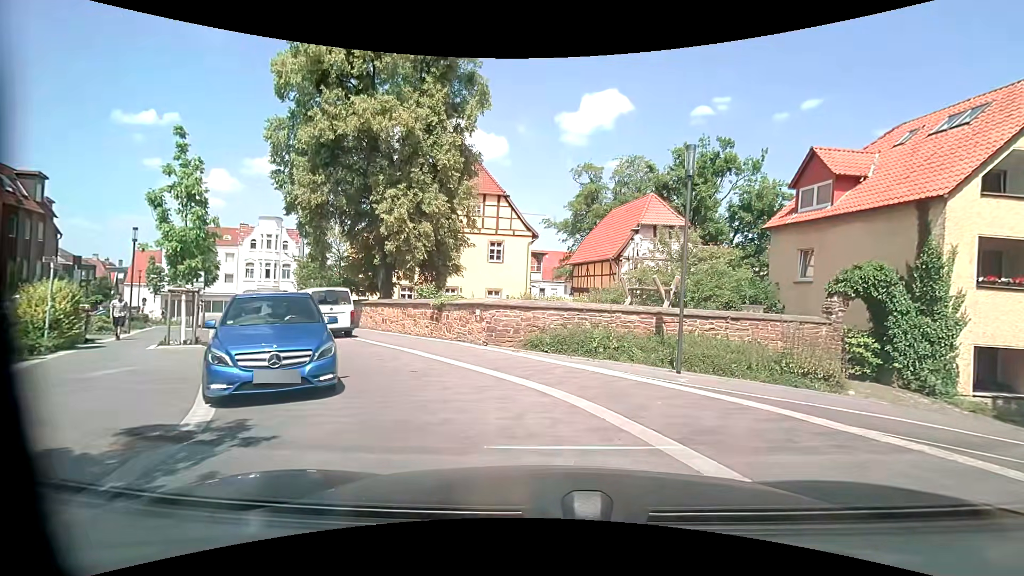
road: residential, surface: paving_stones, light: Day
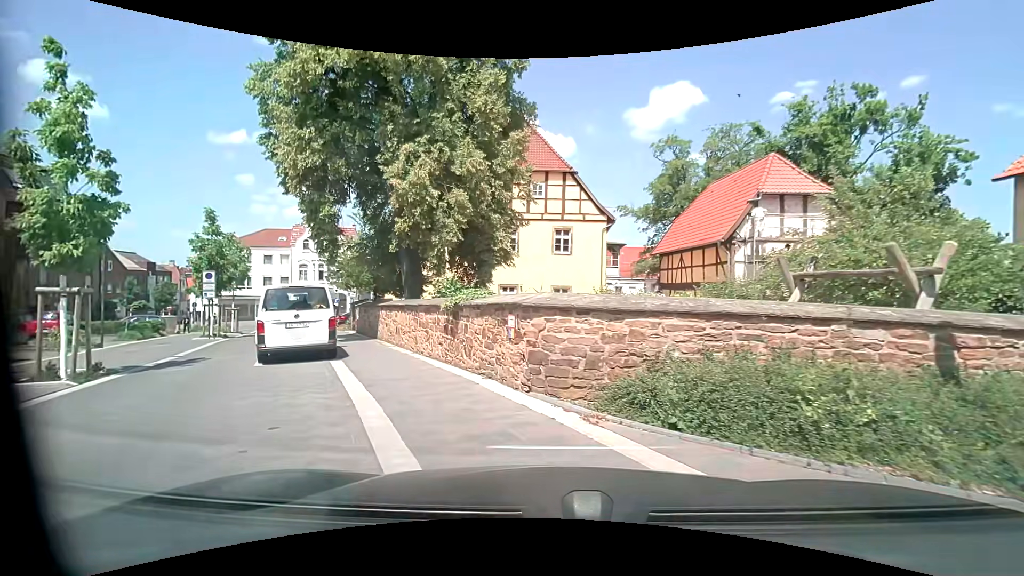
(-0.2, +7.6) m; -9°
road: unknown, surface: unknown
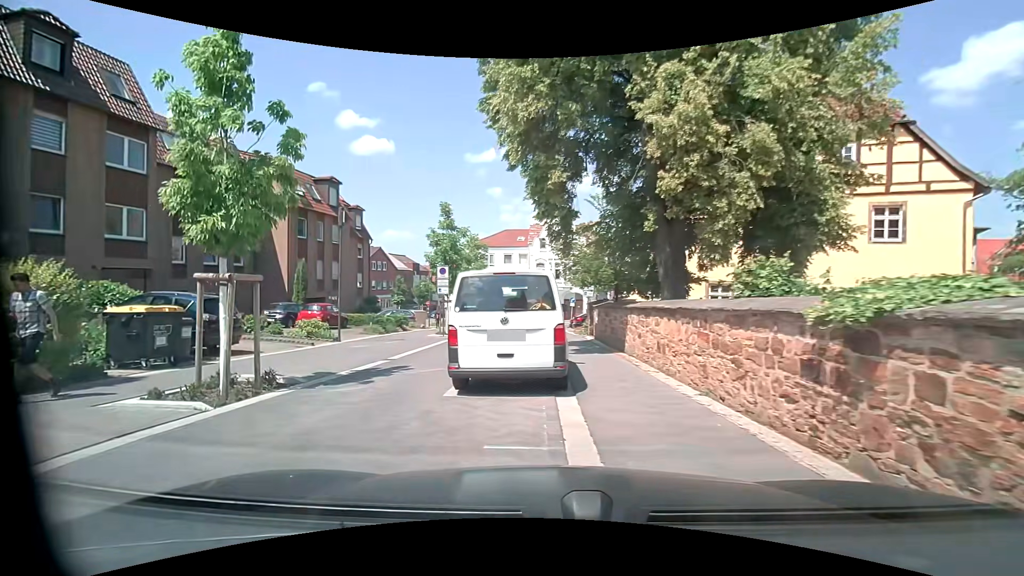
(-1.2, +5.5) m; -25°
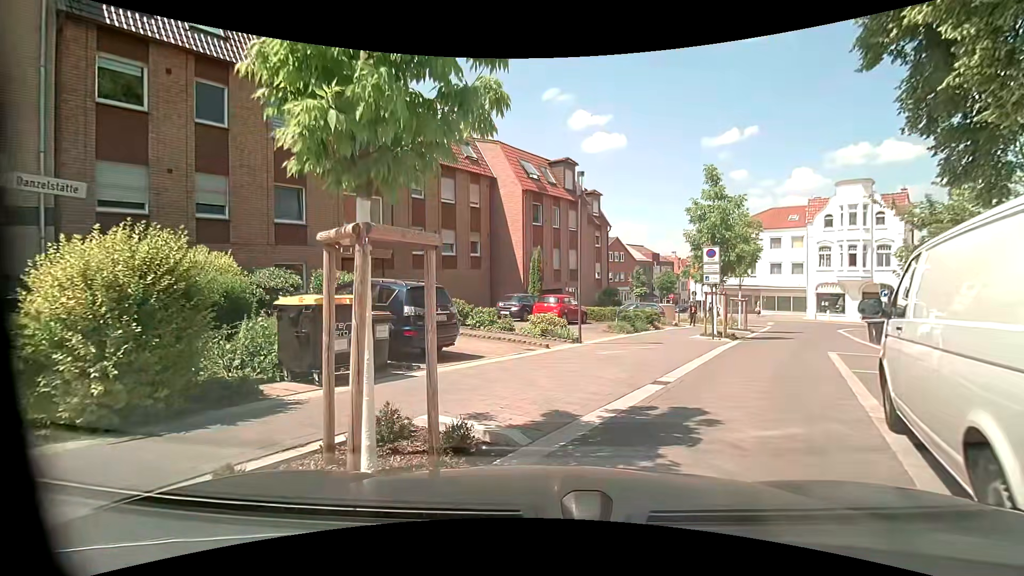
(-1.4, +5.2) m; -26°
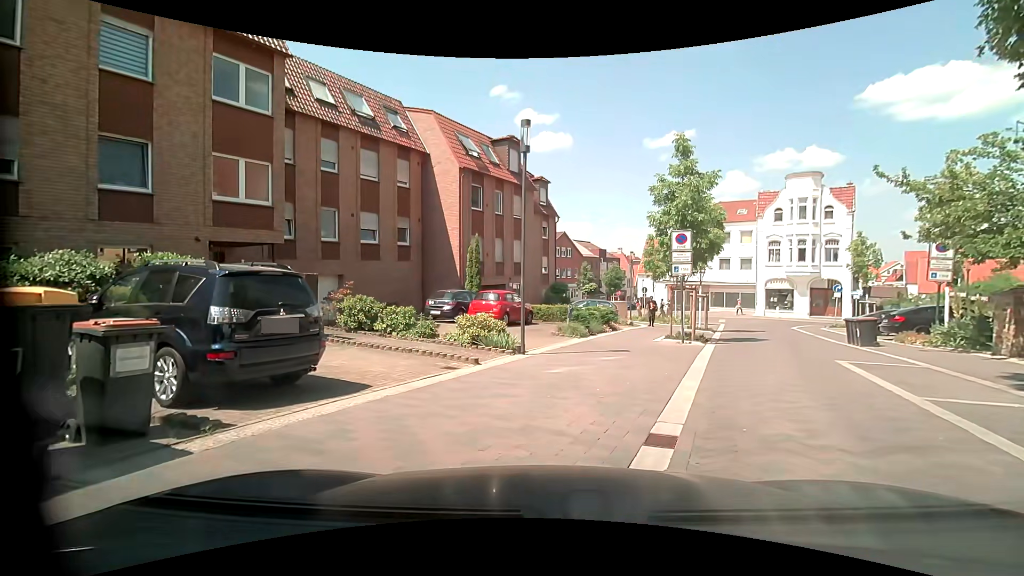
(+0.1, +4.1) m; +7°
